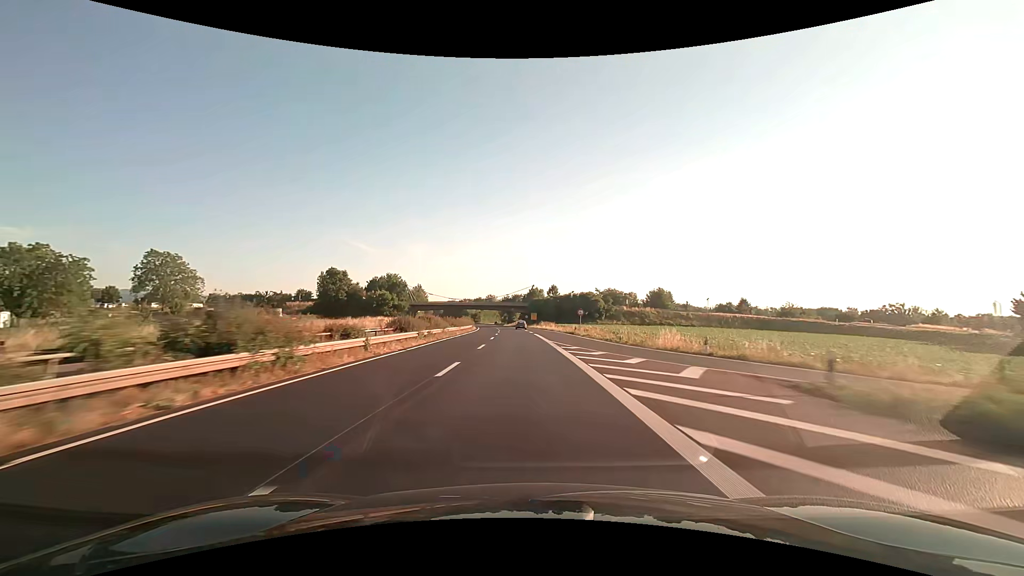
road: trunk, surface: asphalt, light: Day
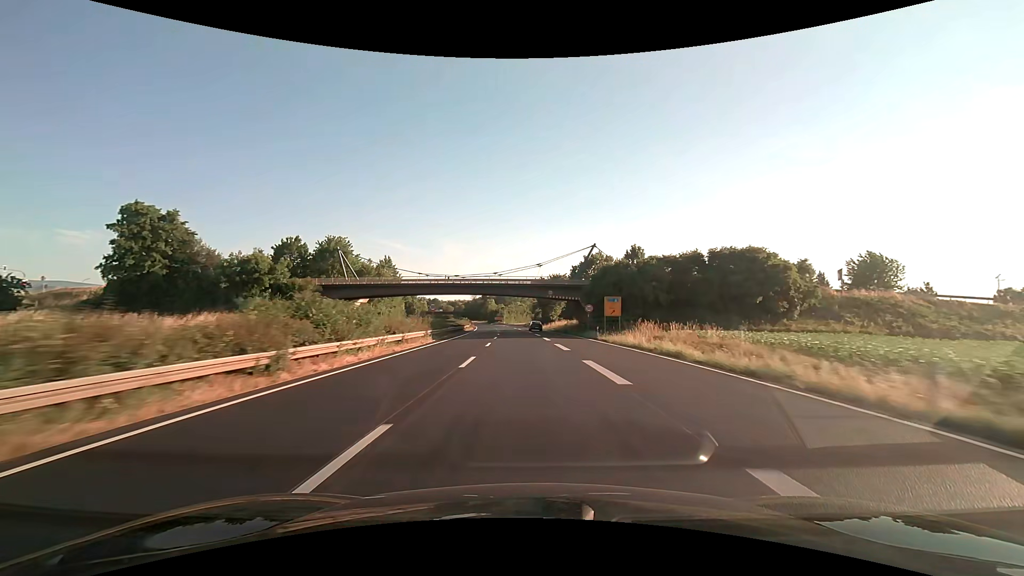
(-2.8, +81.7) m; -4°
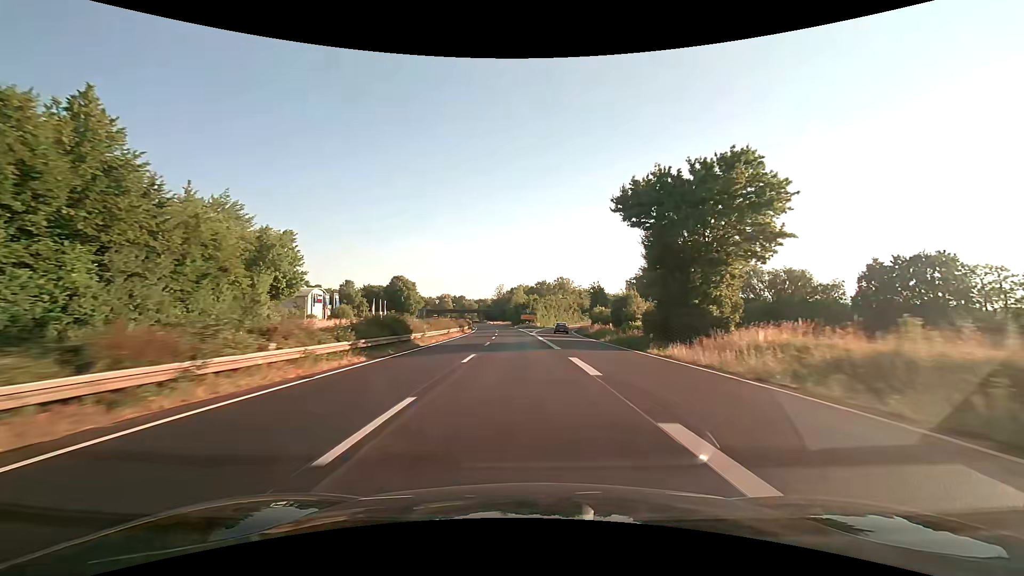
(-3.0, +81.7) m; -4°
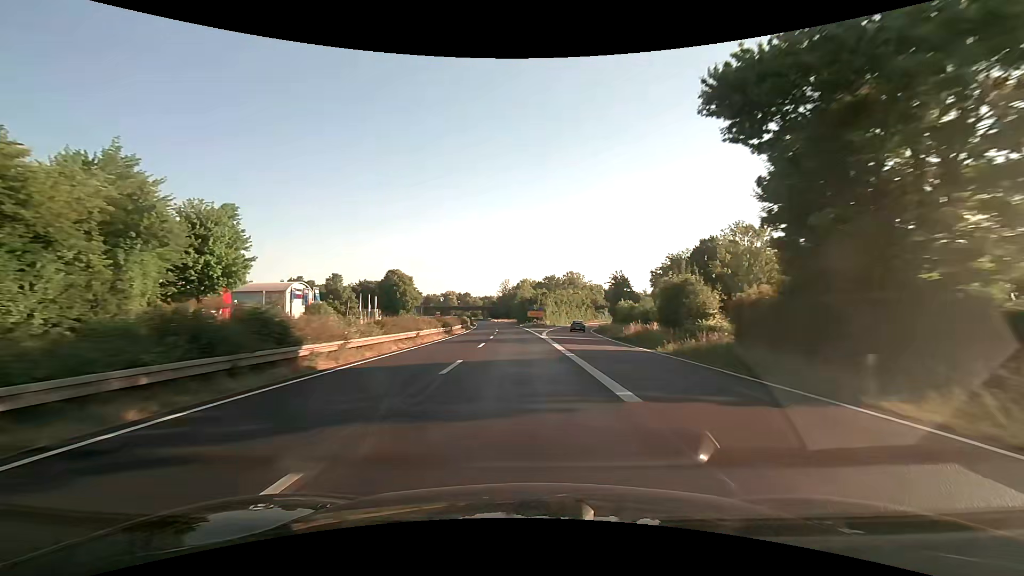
(-0.2, +16.3) m; -1°
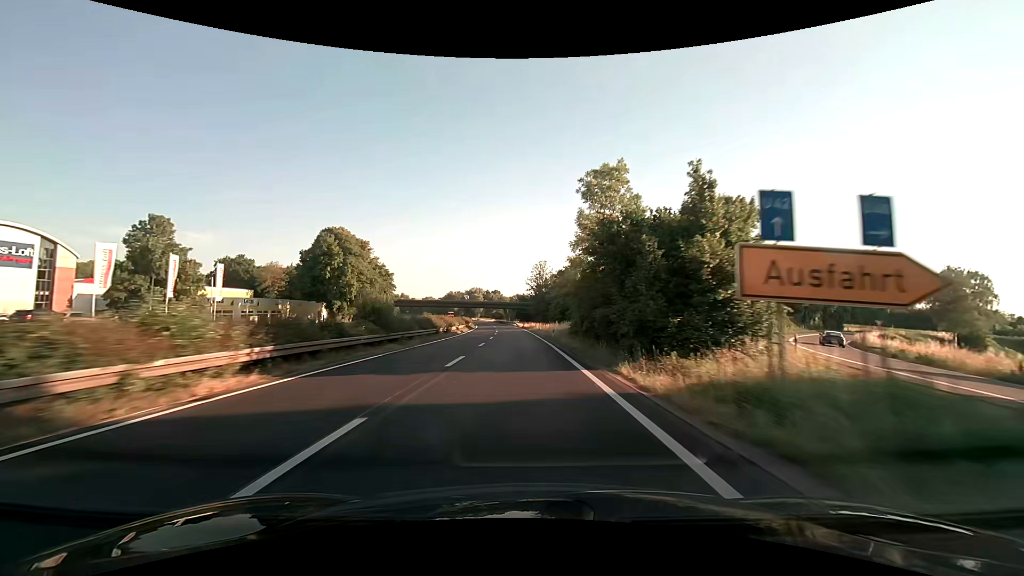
(-3.0, +81.6) m; -4°
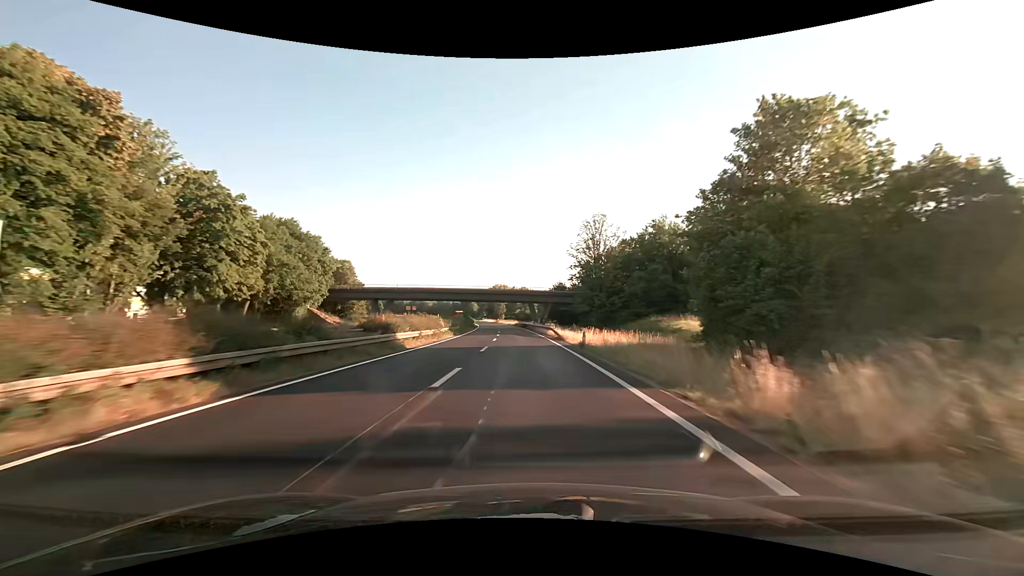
(-2.3, +65.1) m; -4°
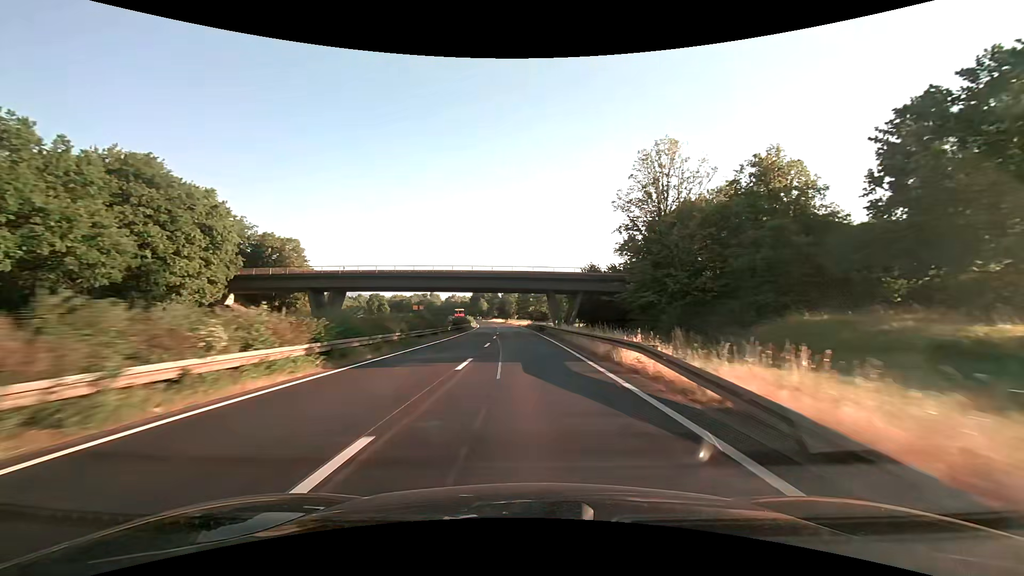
(-0.4, +32.4) m; -2°
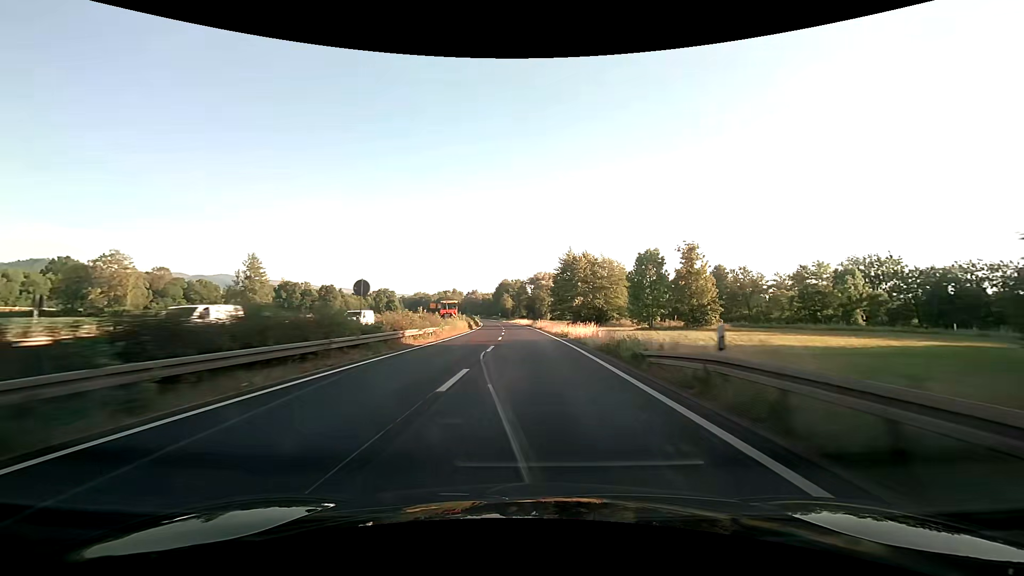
(-2.1, +64.4) m; -3°
(0, +10) (0, +20) (0, +30) (-1, +40) (-1, +50) (-1, +60) (-2, +70) (-3, +80) (-3, +90) (-4, +100) m
